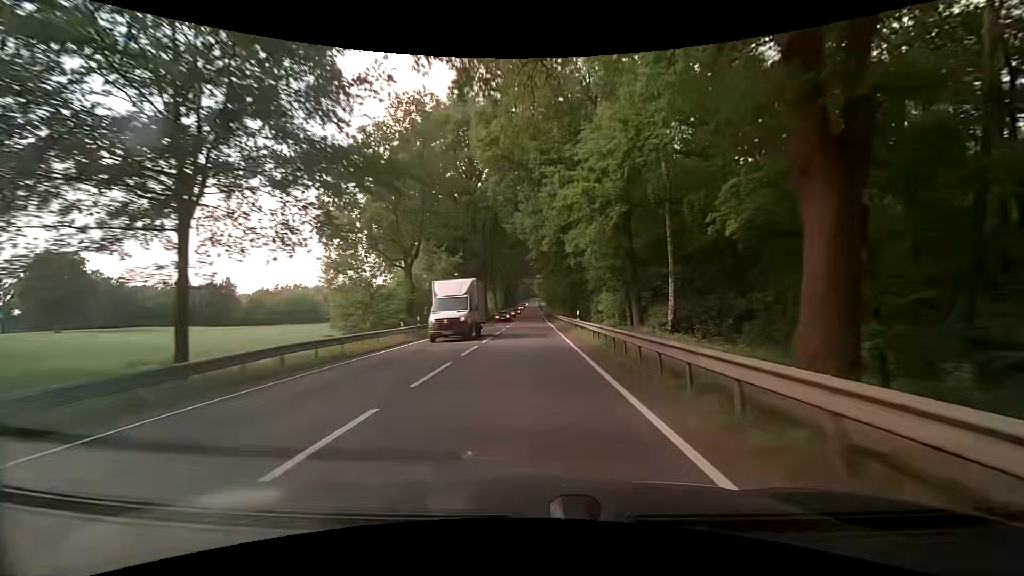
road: primary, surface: asphalt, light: Day
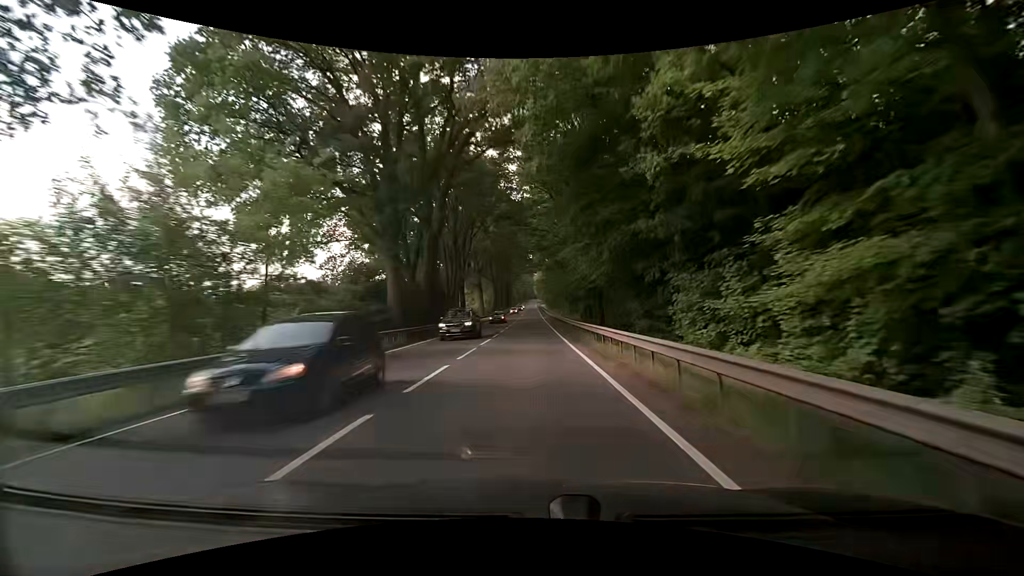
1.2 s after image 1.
(0.0, +31.2) m; 0°
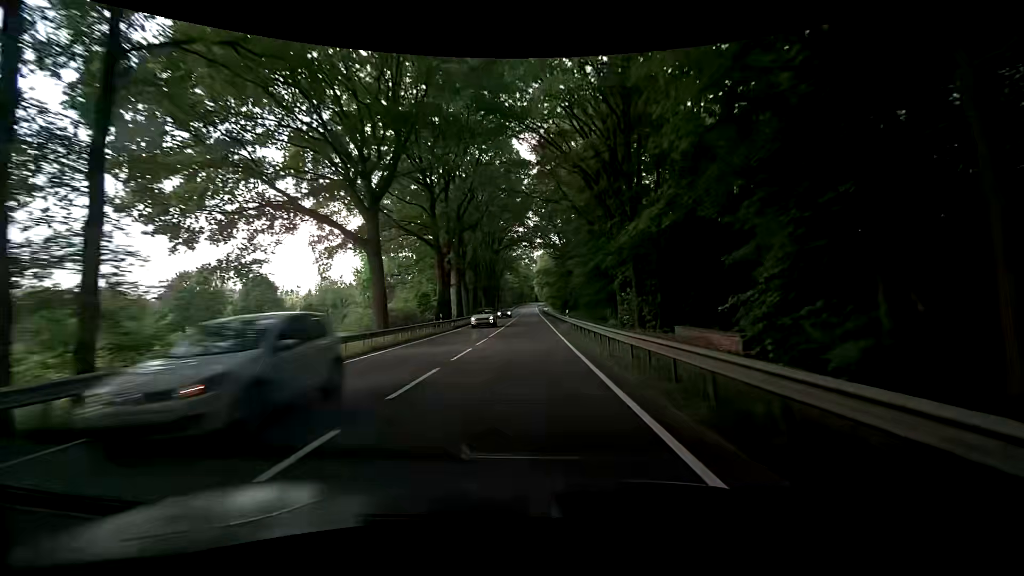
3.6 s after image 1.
(+0.3, +62.1) m; 0°
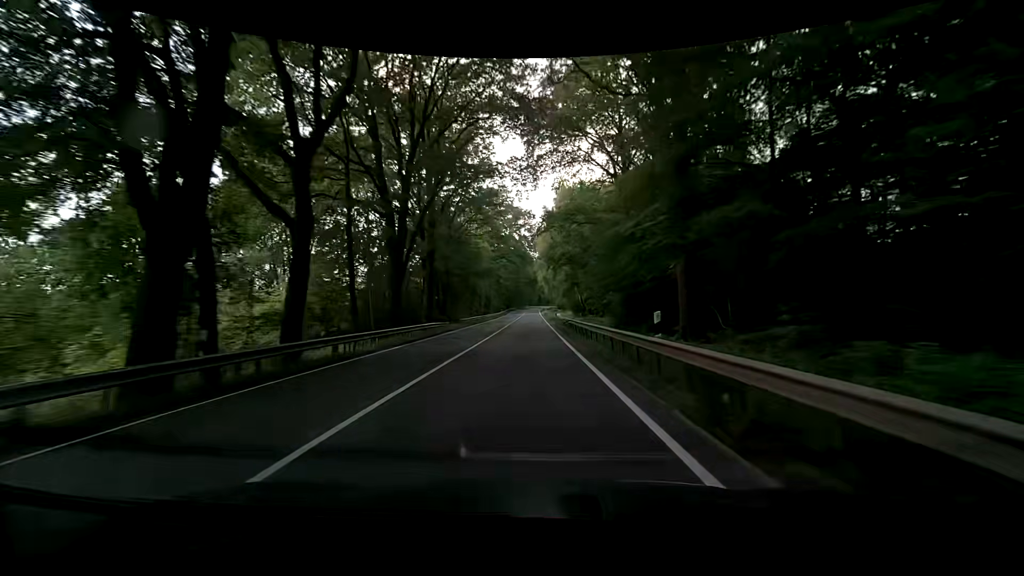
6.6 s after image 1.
(0.0, +75.0) m; 0°
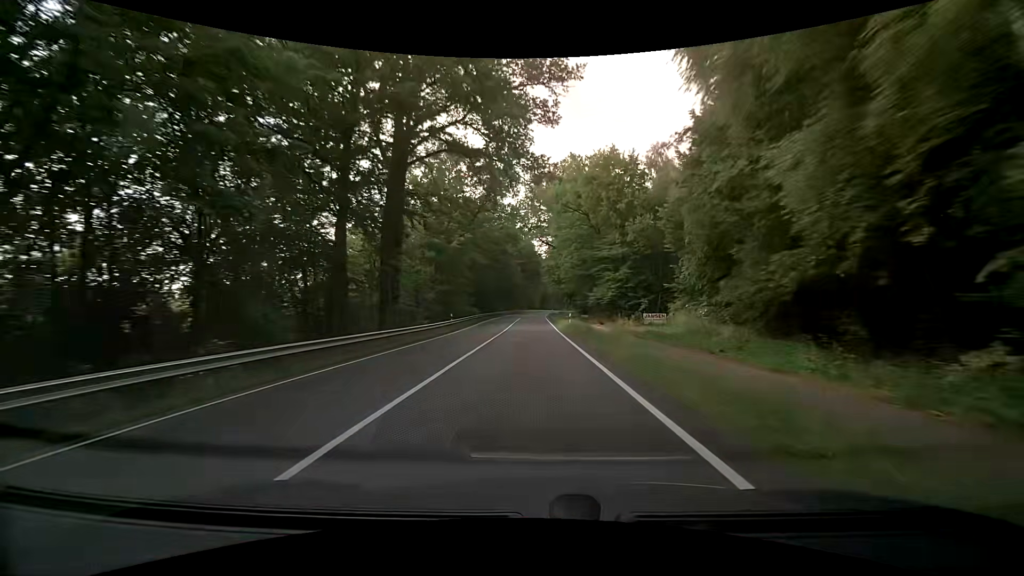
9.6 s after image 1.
(-0.4, +69.4) m; 0°
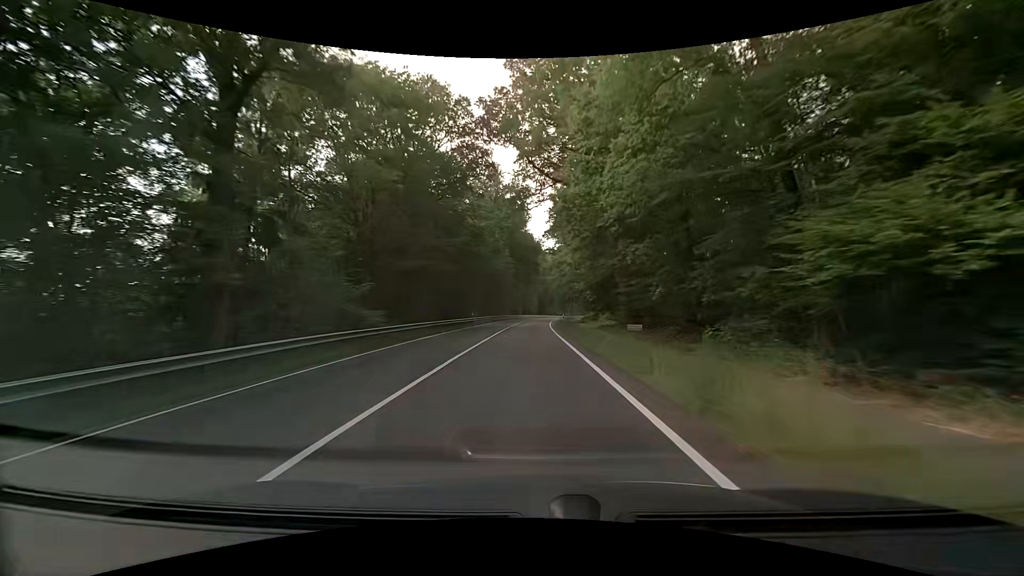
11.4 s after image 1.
(+0.2, +39.6) m; 0°
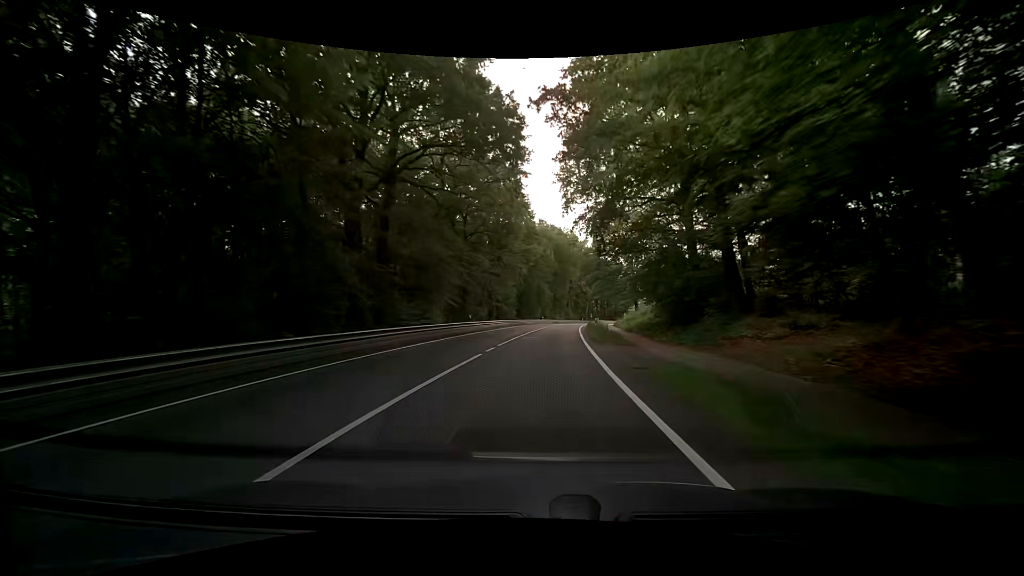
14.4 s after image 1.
(+0.9, +62.8) m; +3°
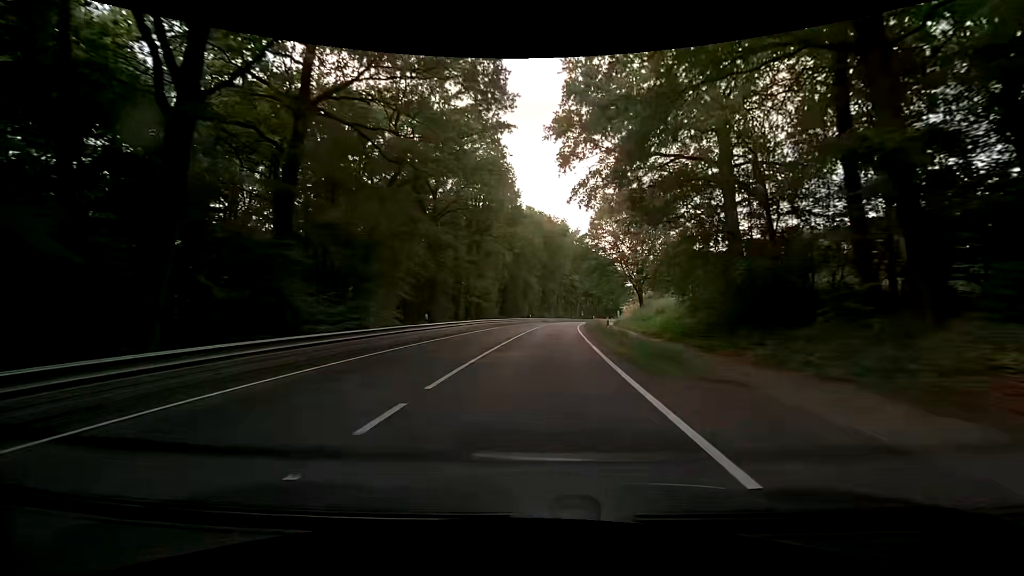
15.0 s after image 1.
(0.0, +12.0) m; +1°
(0, +10) (0, +20) (+1, +30) (+1, +40) (+2, +50) (+3, +60) (+5, +70) (+6, +80) (+8, +90) (+9, +99) m
